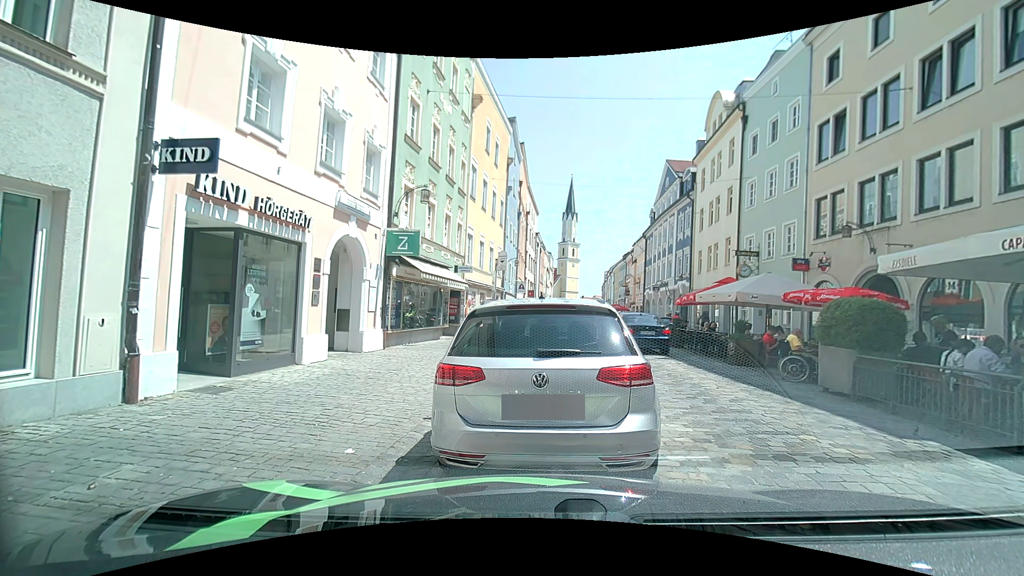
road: residential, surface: sett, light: Day
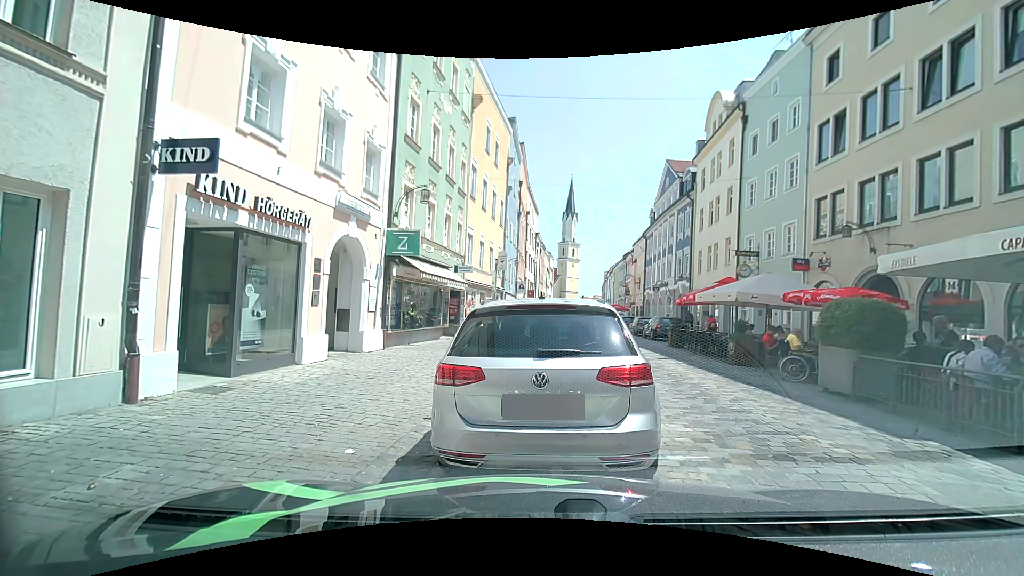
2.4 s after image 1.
(0.0, 0.0) m; 0°
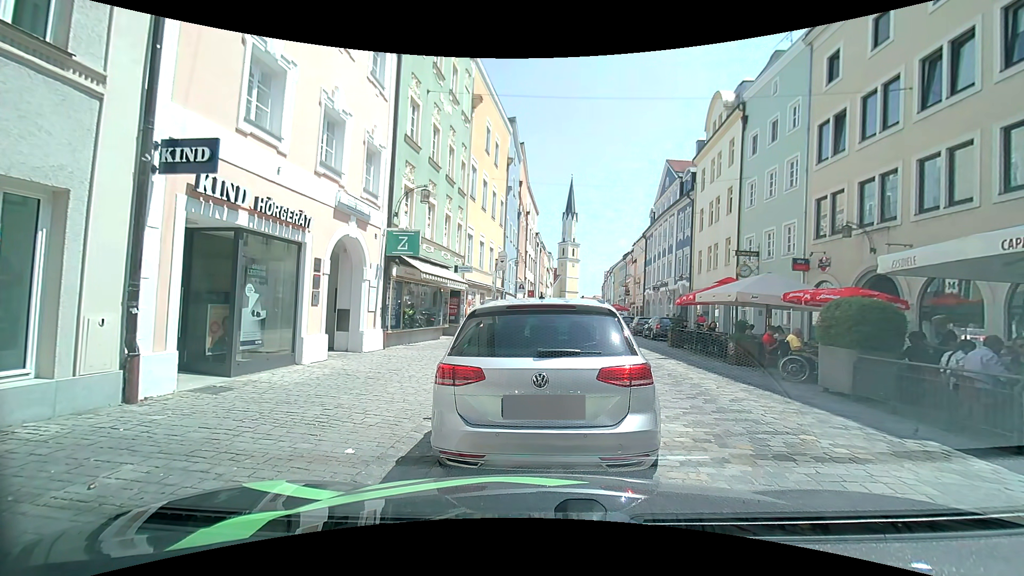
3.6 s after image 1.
(0.0, 0.0) m; 0°
